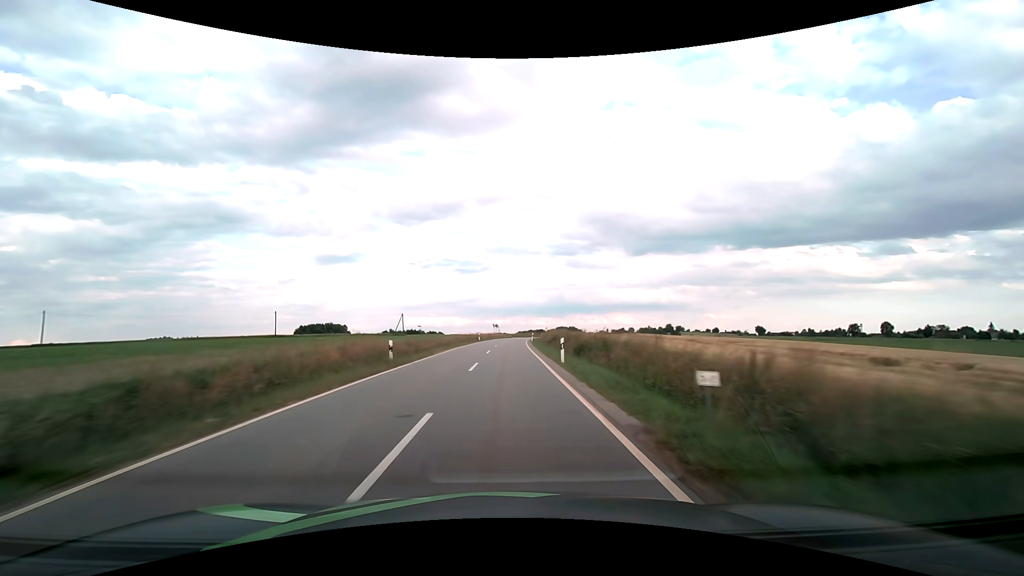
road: tertiary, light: Day
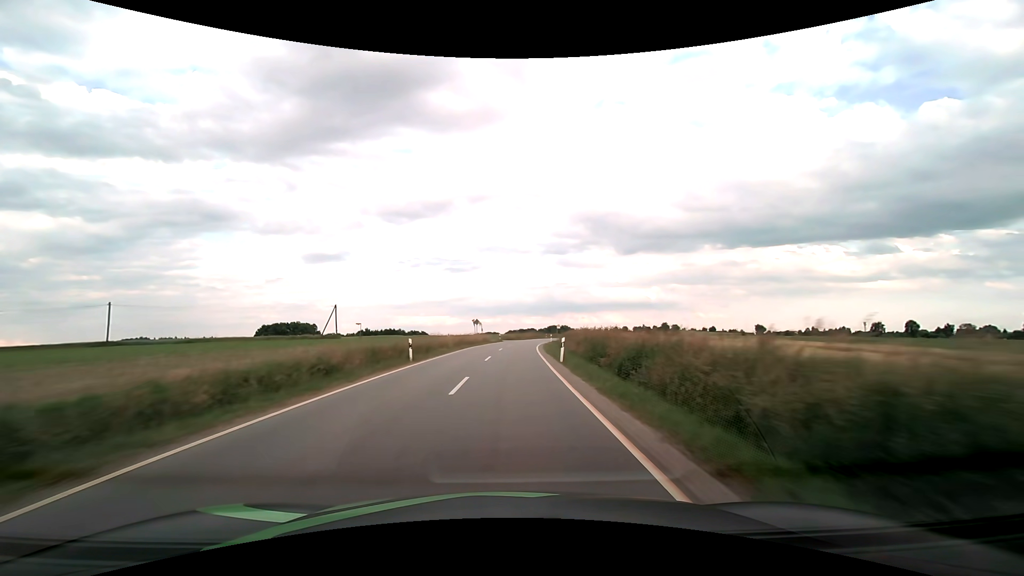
(+0.2, +42.3) m; +1°
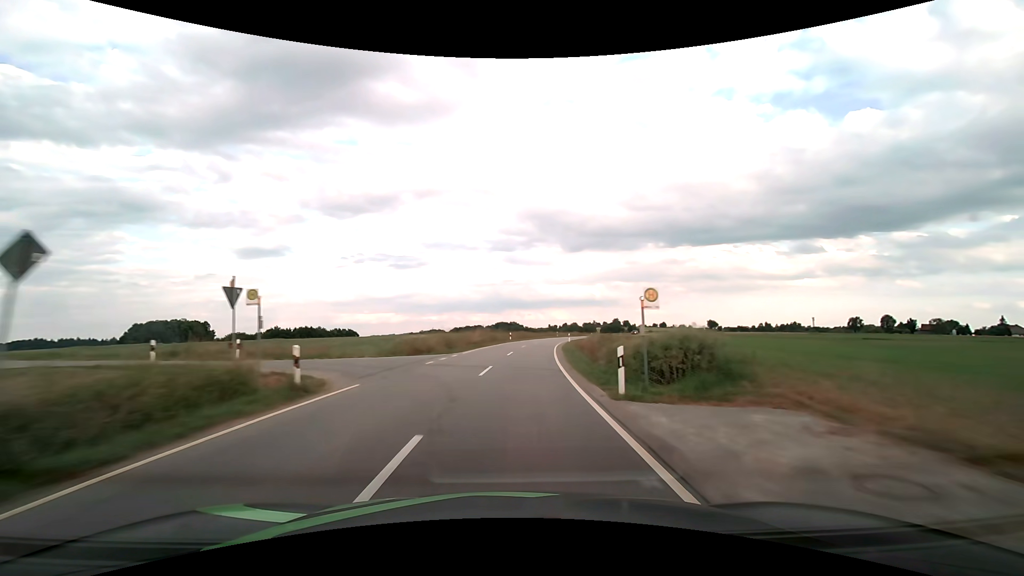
(+2.2, +56.6) m; +6°
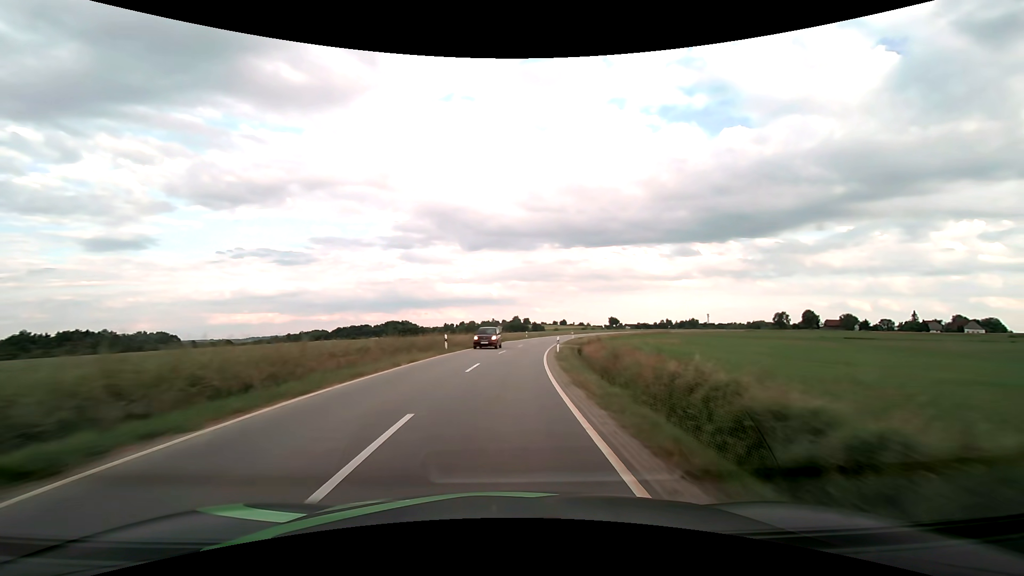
(+7.4, +70.6) m; +12°
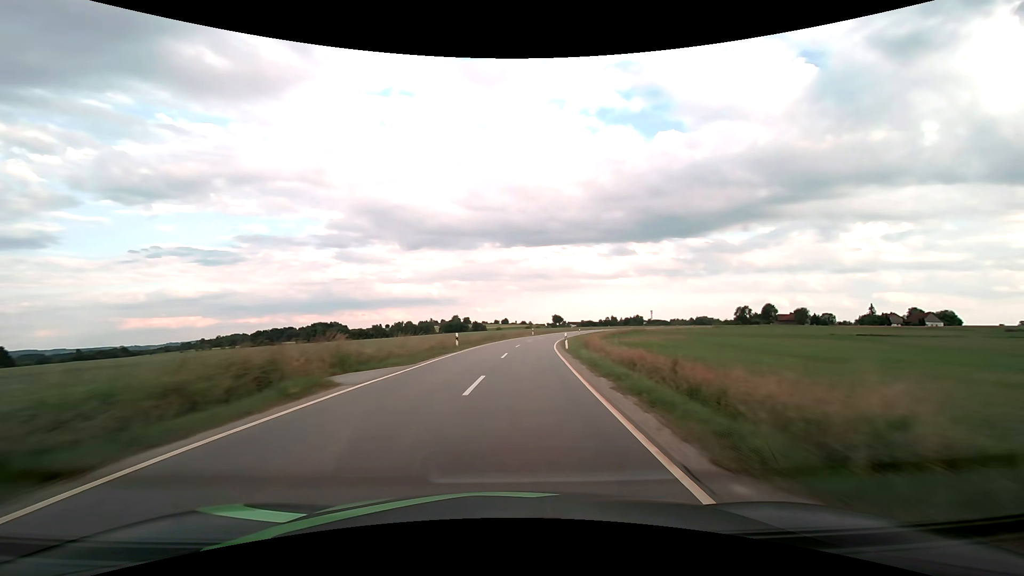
(+2.3, +42.7) m; +7°
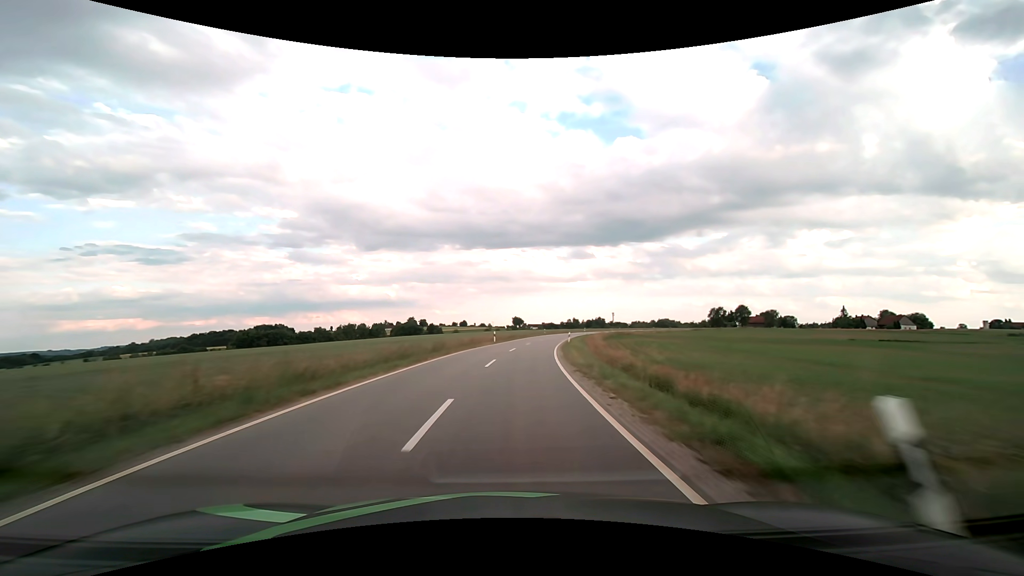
(+1.2, +28.4) m; +5°
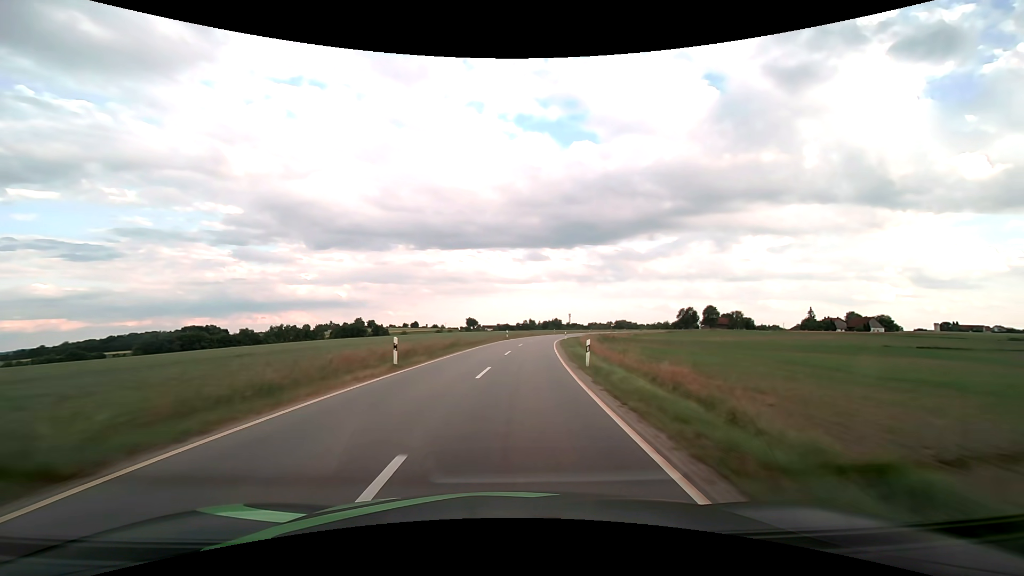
(+1.1, +28.4) m; +5°
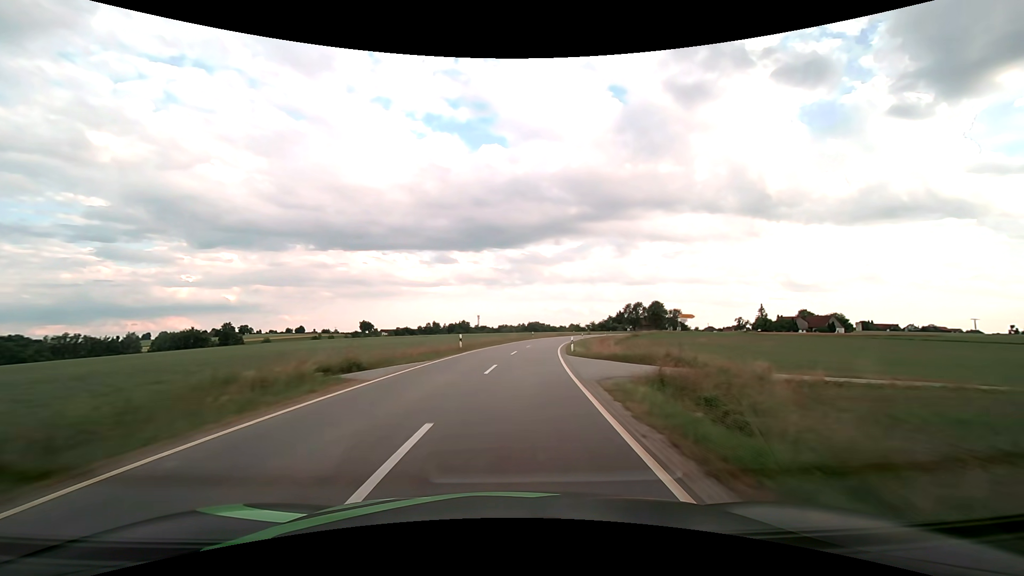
(+6.8, +70.6) m; +11°
(0, +10) (+1, +20) (+1, +30) (+3, +40) (+4, +50) (+6, +60) (+8, +69) (+10, +79) (+12, +89) (+15, +98) m
